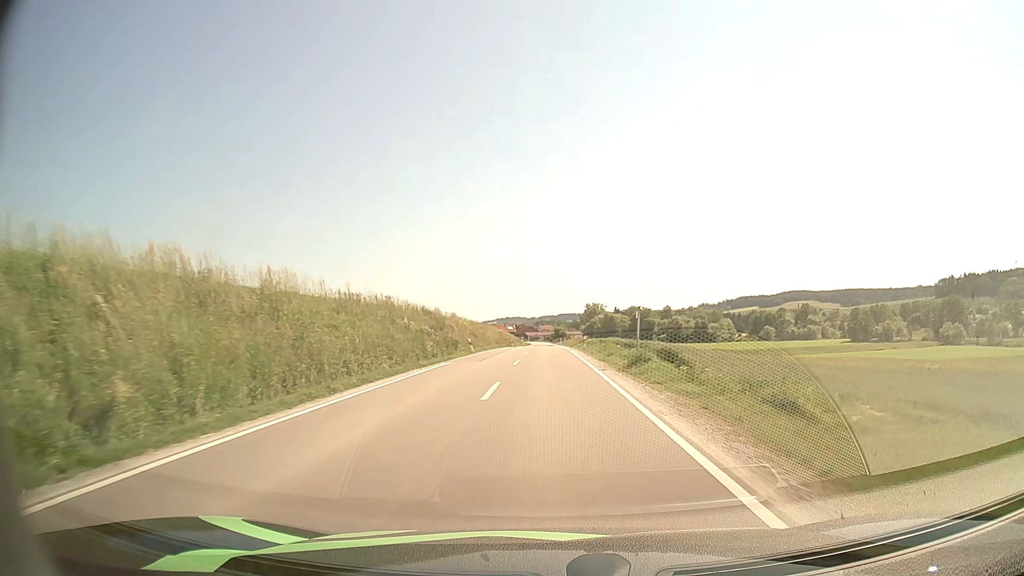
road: secondary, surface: asphalt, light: Day
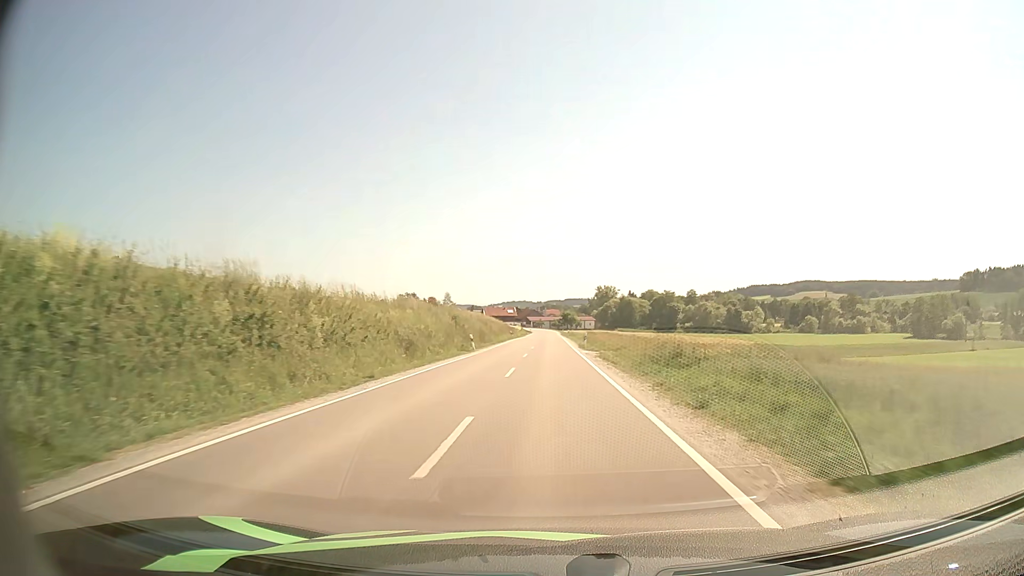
(-0.2, +54.7) m; -1°
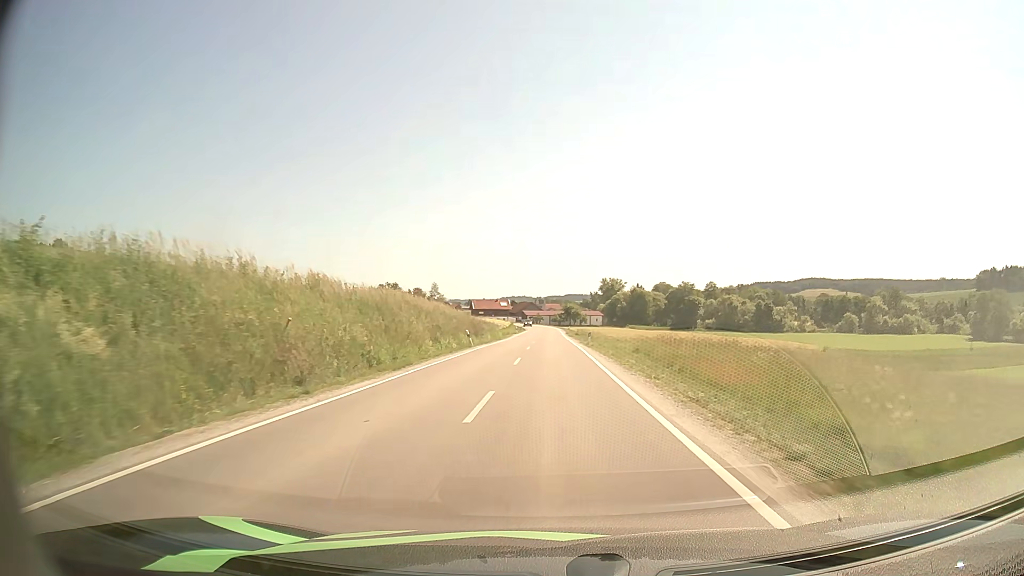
(+0.1, +45.1) m; 0°
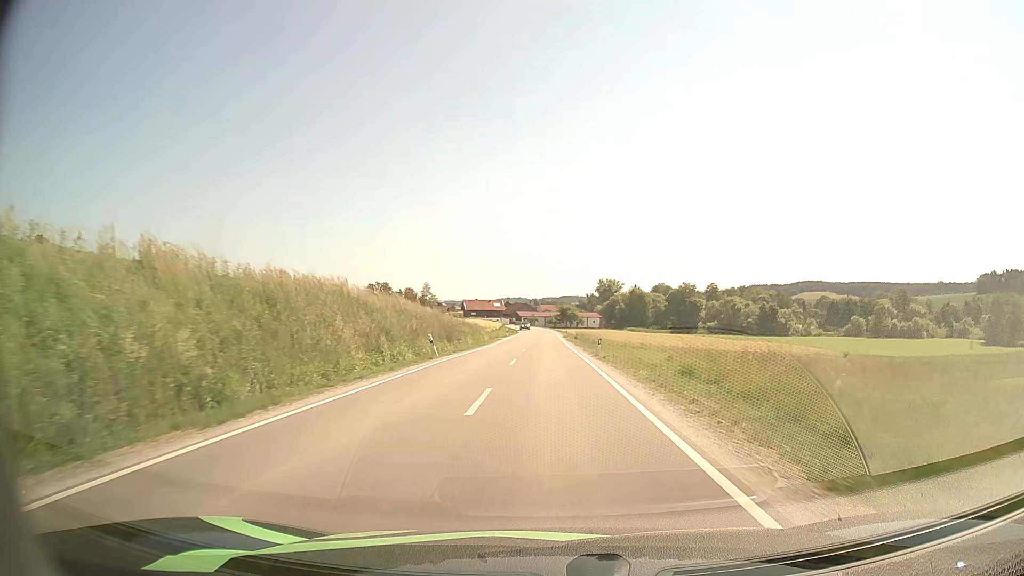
(0.0, +11.3) m; 0°
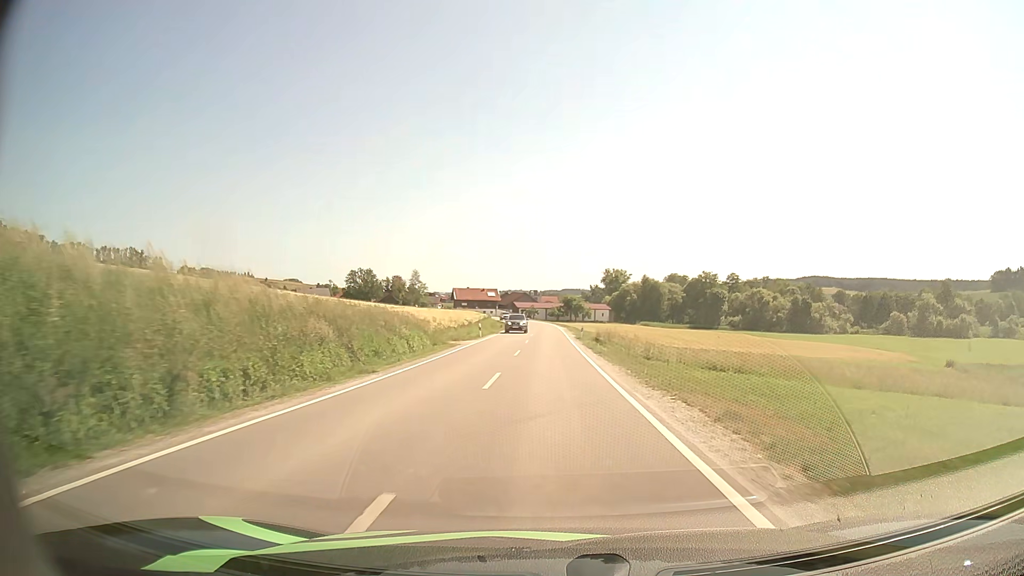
(0.0, +32.6) m; 0°
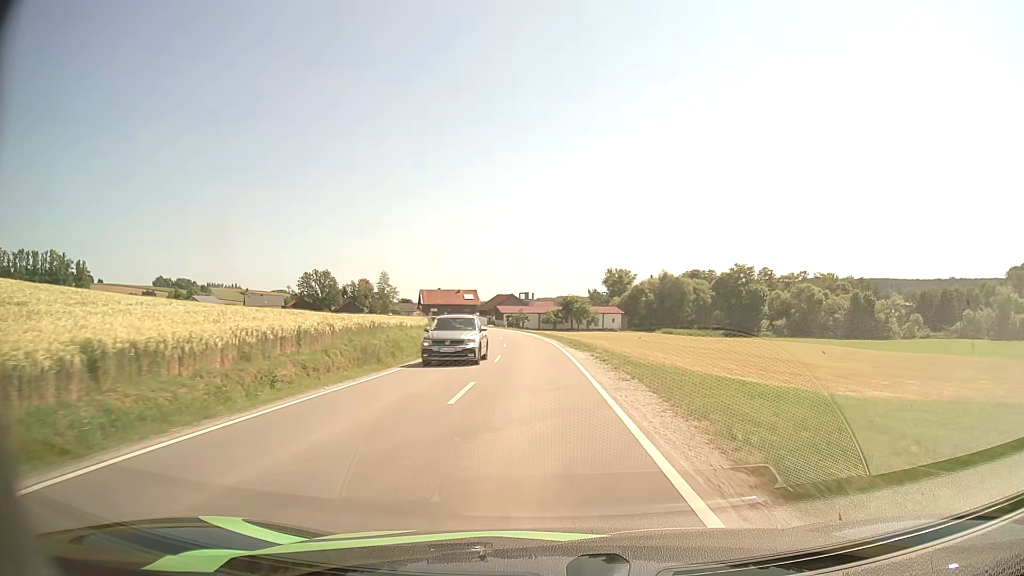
(+0.4, +50.1) m; 0°
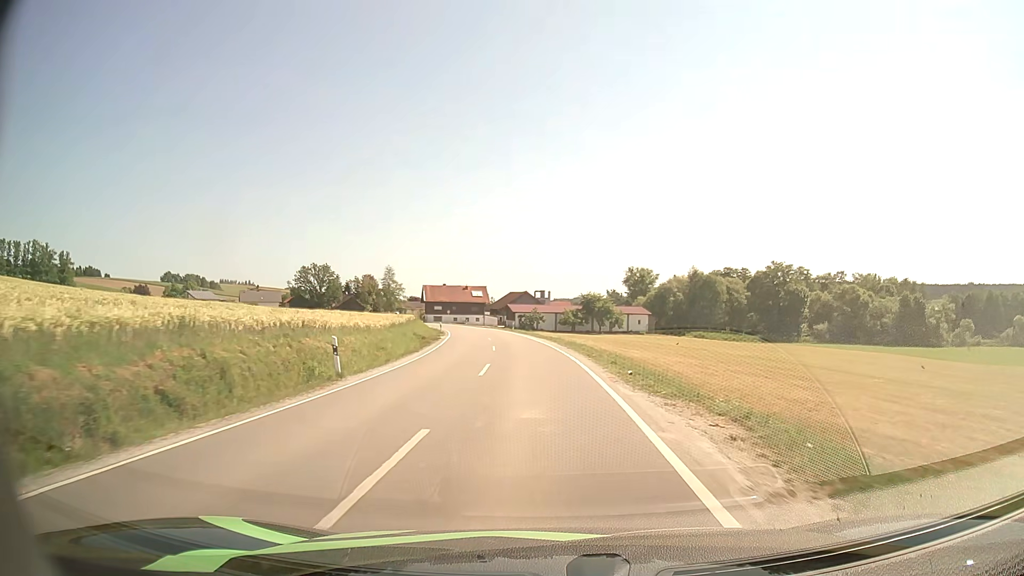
(-0.2, +18.7) m; -1°
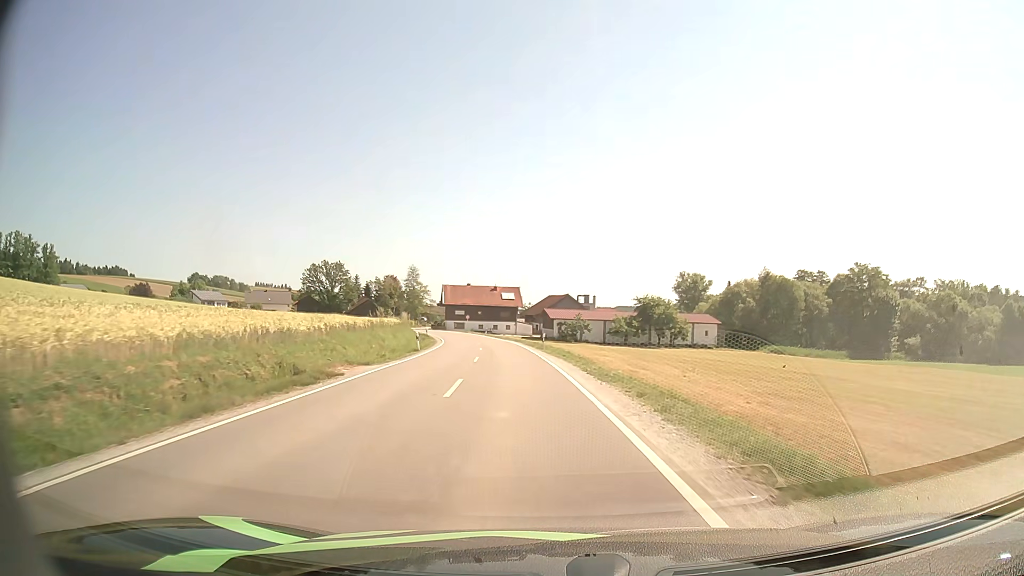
(-0.7, +28.2) m; -3°
(0, +10) (-1, +20) (-2, +30) (-3, +40) (-4, +50) (-6, +60) (-7, +69) (-10, +79) (-12, +89) (-15, +99) m
